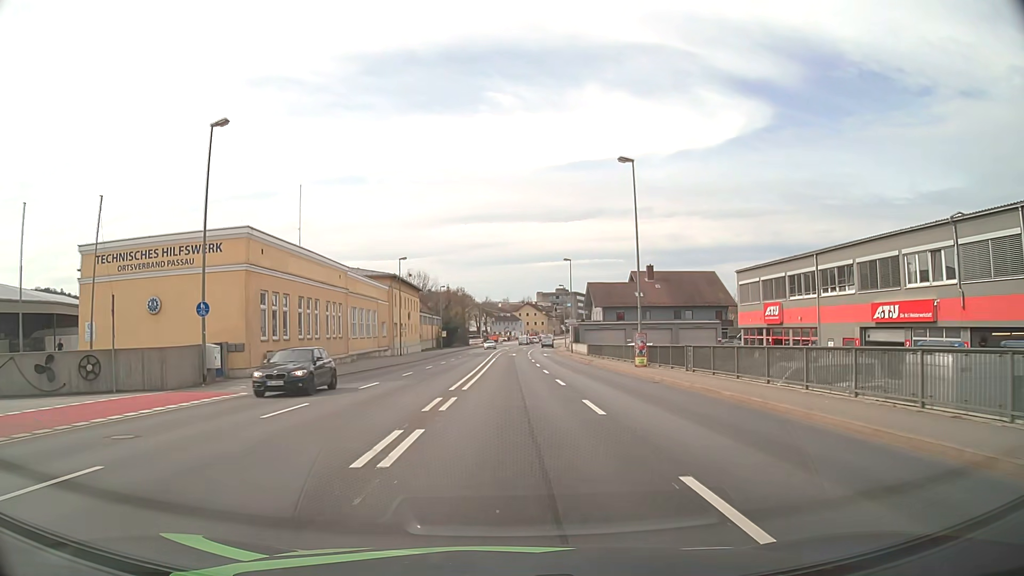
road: primary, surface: asphalt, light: Day
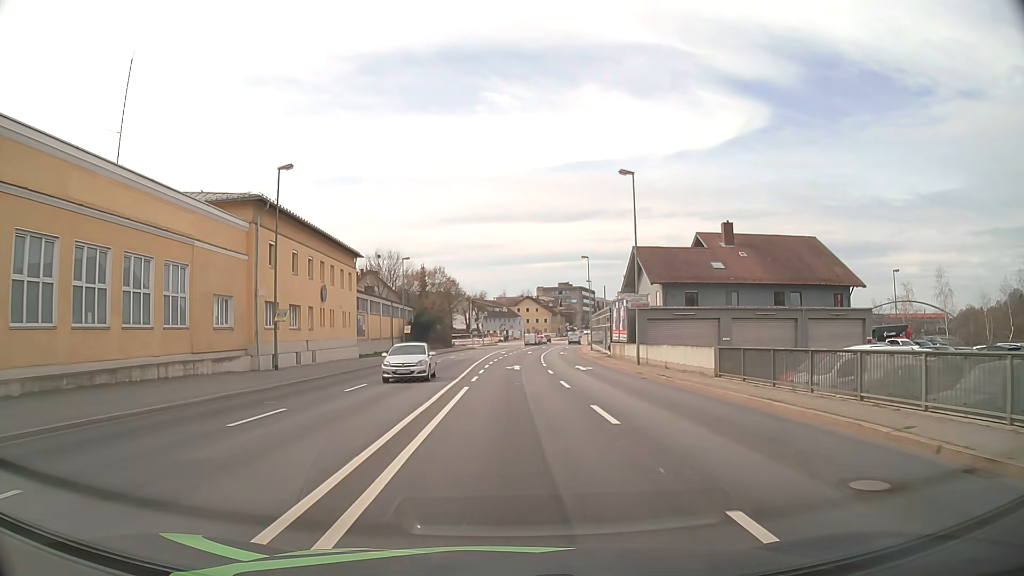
(+0.1, +37.6) m; 0°
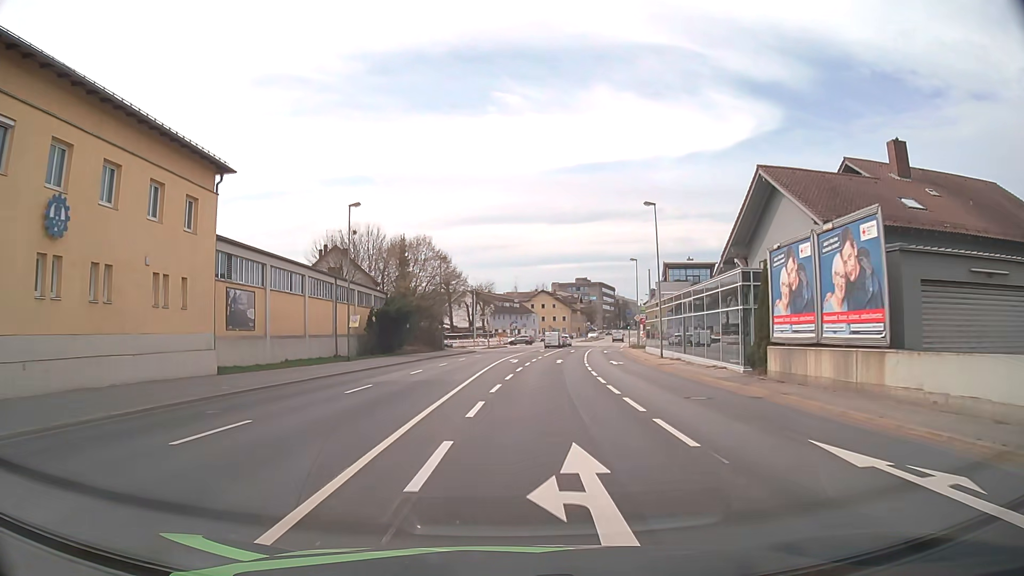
(-0.1, +29.6) m; -1°
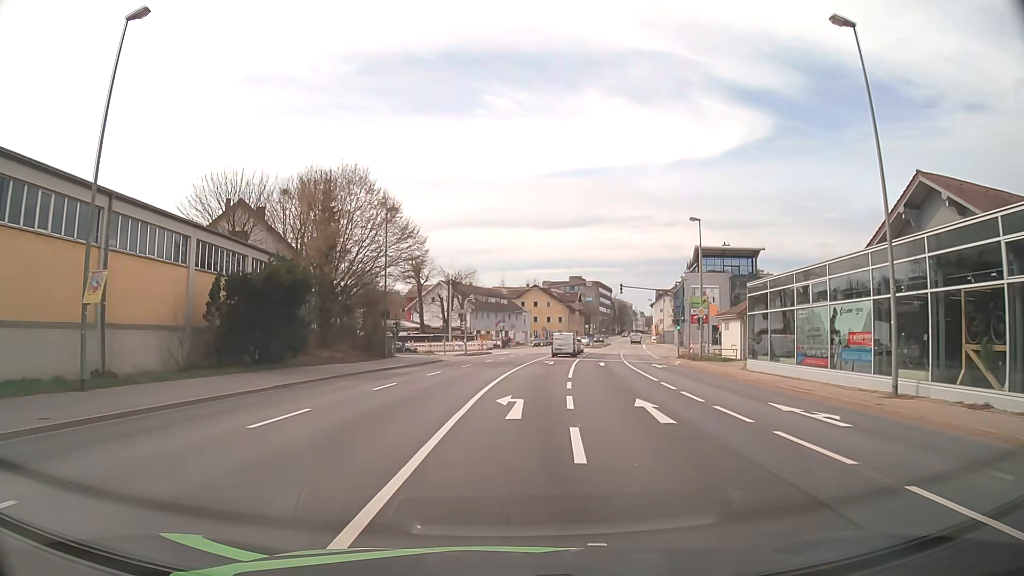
(-0.1, +28.6) m; +1°
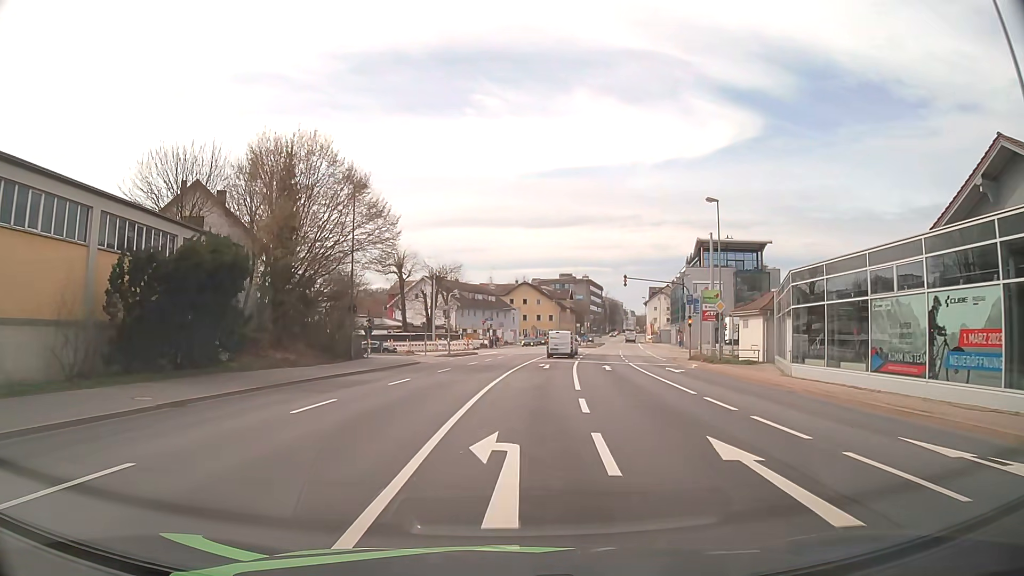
(0.0, +6.7) m; +1°
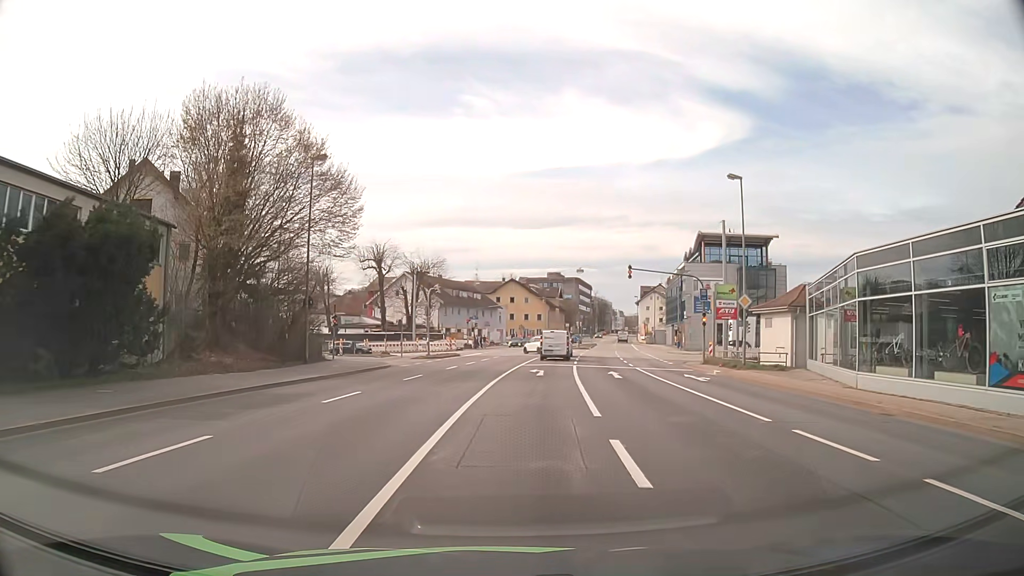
(+0.1, +6.5) m; +1°
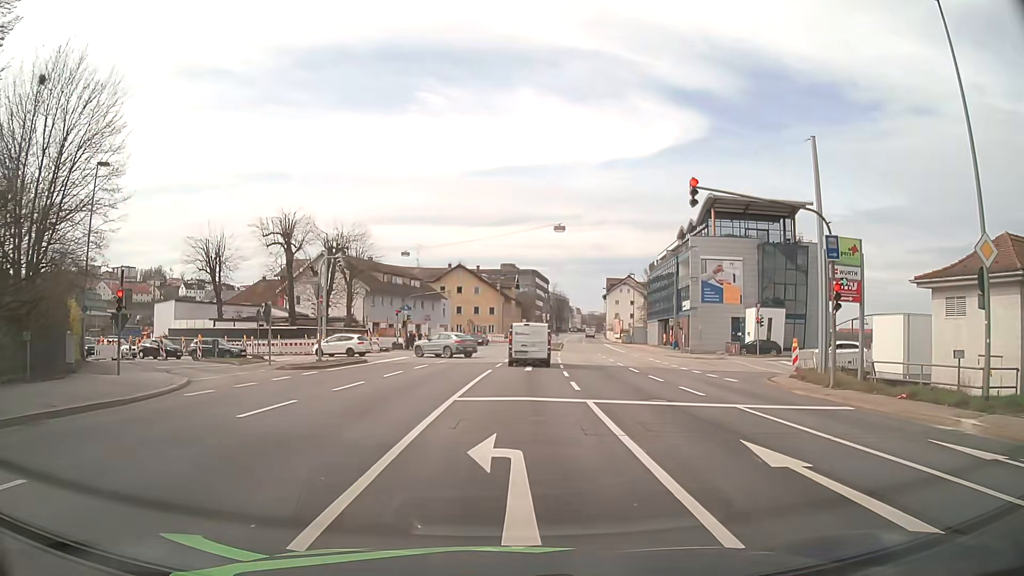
(+0.8, +21.5) m; +4°
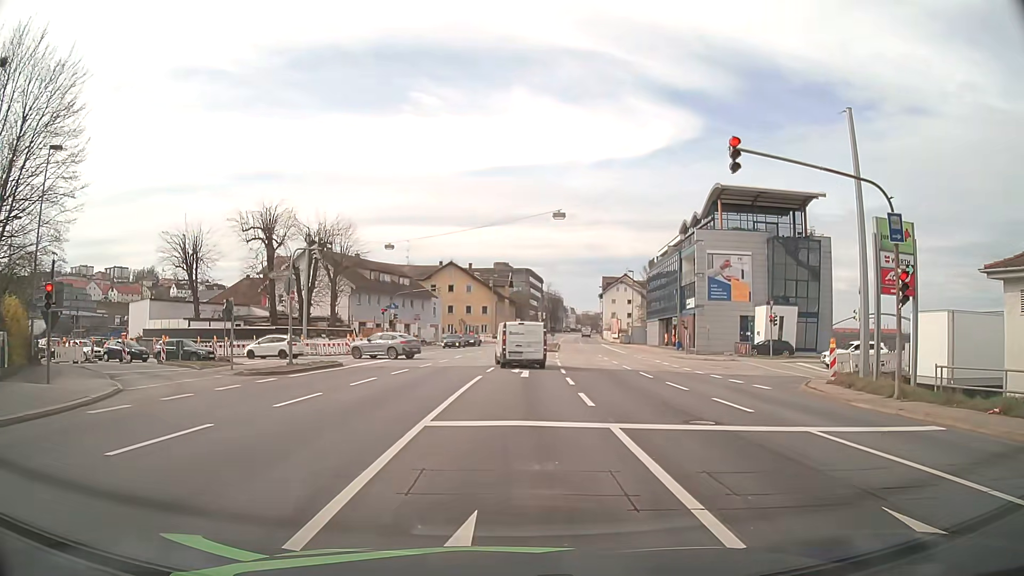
(0.0, +4.0) m; 0°
(0, +10) (0, +20) (+1, +30) (0, +40) (-8, +45) (-18, +46) (-28, +47) (-37, +51) (-44, +58) (-50, +66) m
